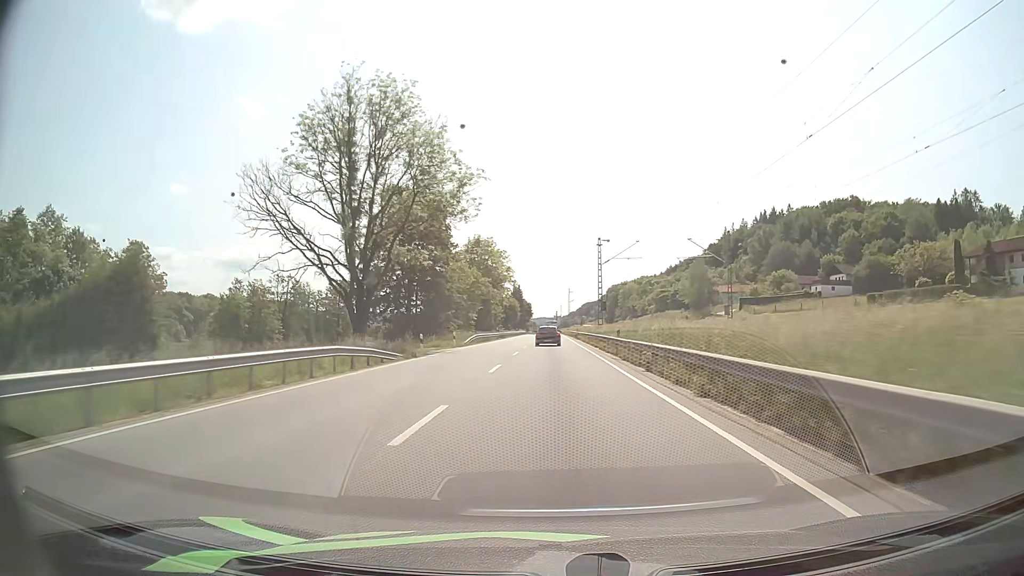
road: primary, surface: asphalt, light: Day
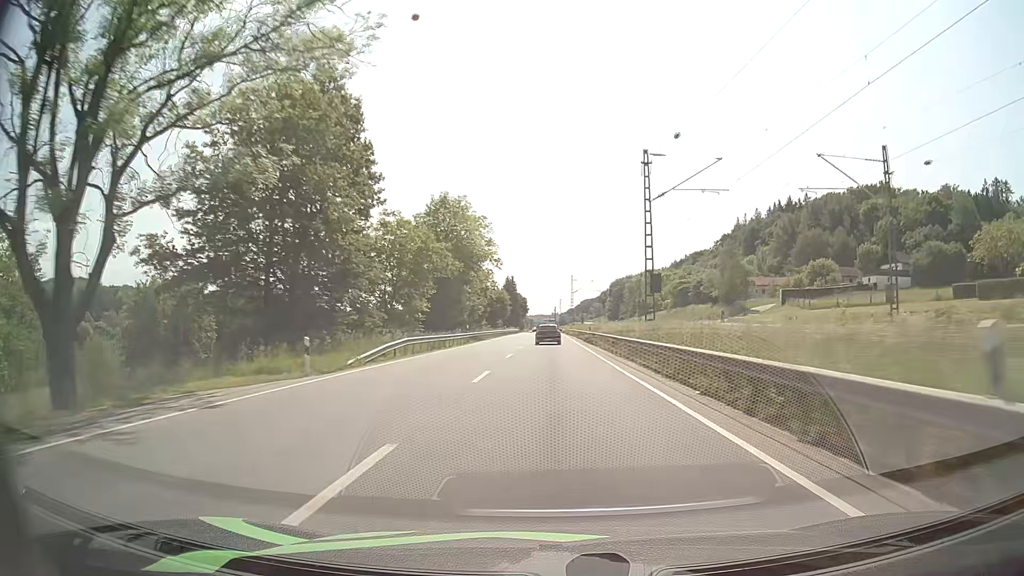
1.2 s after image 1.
(0.0, +28.6) m; 0°
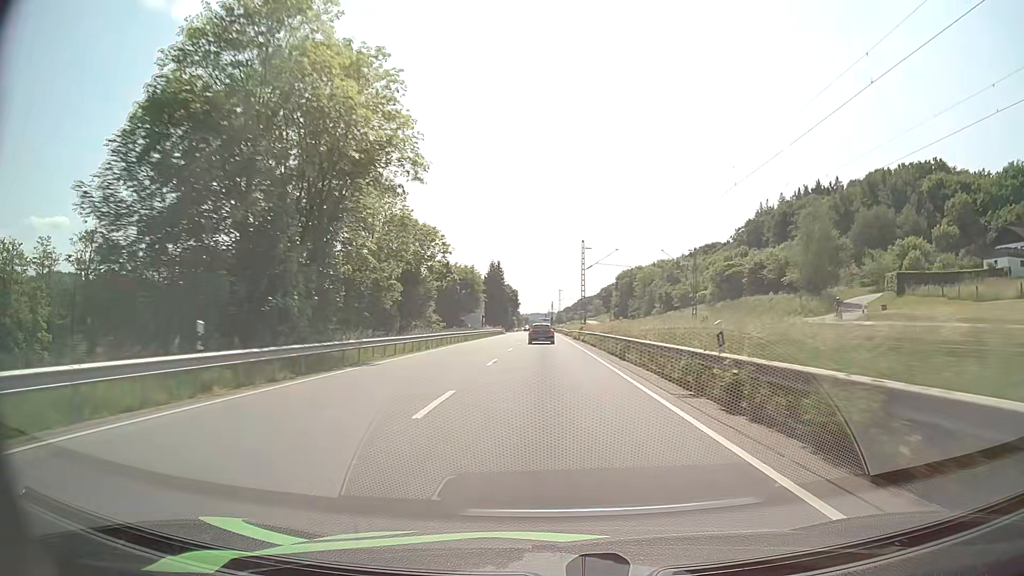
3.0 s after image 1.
(+0.2, +42.9) m; 0°
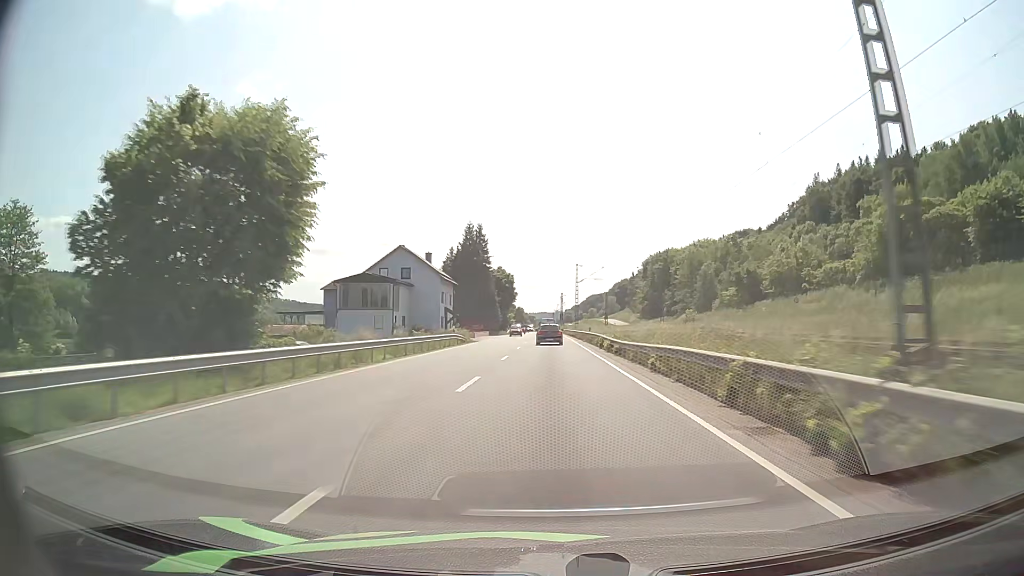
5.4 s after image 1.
(-0.3, +57.4) m; -1°
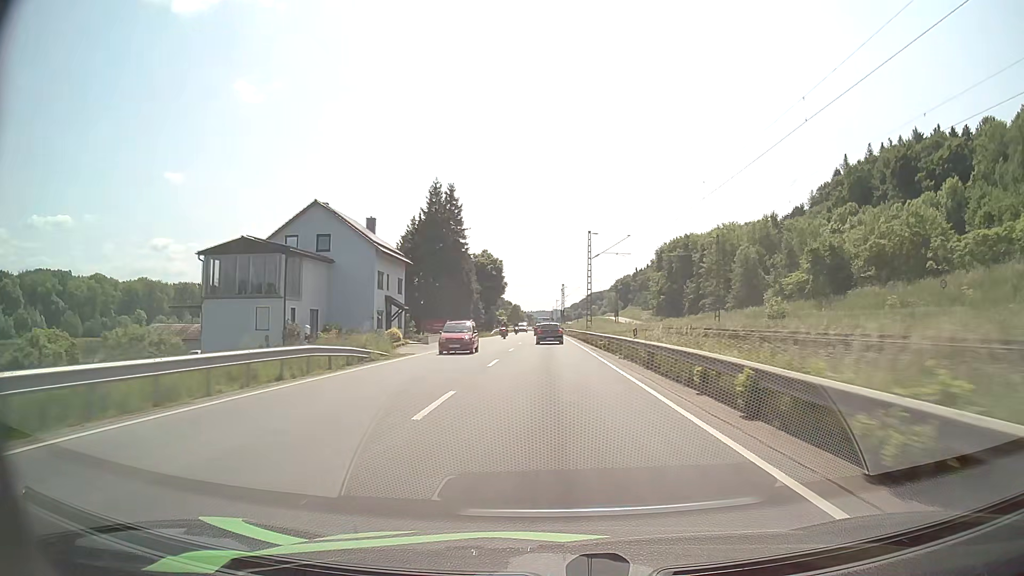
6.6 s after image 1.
(+0.1, +28.7) m; 0°
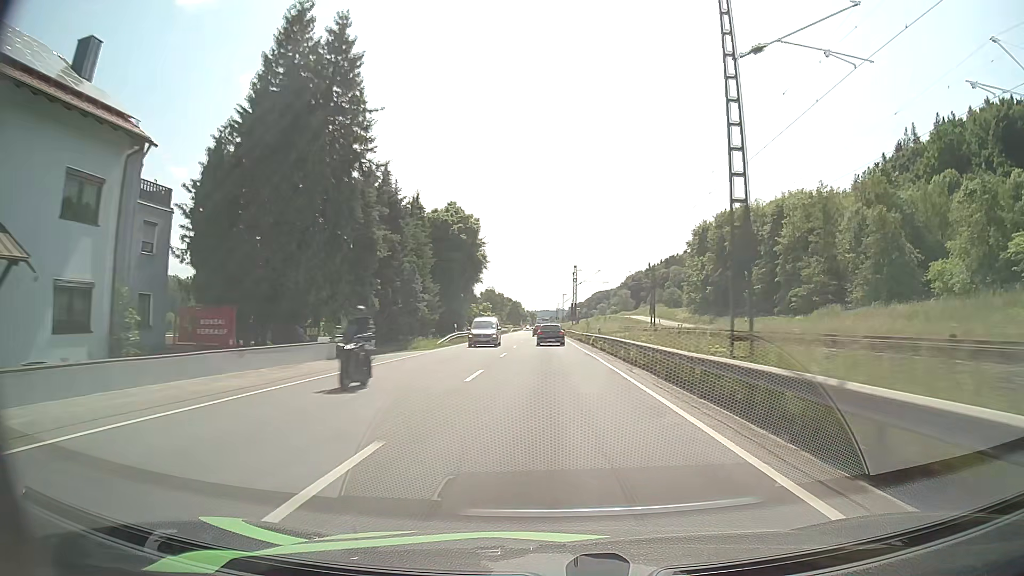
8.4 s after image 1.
(-0.2, +42.6) m; 0°
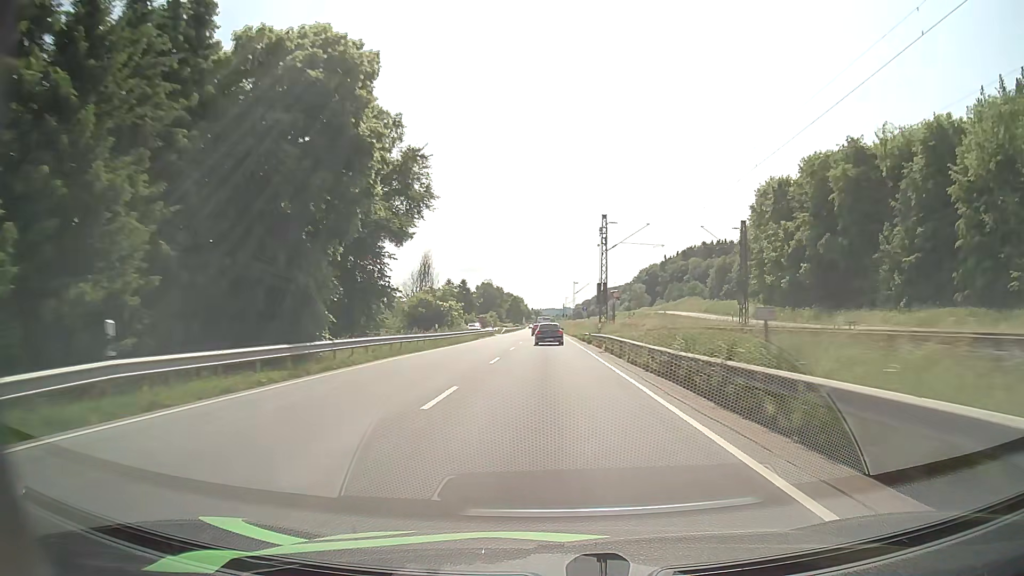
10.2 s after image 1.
(-0.2, +42.2) m; -1°
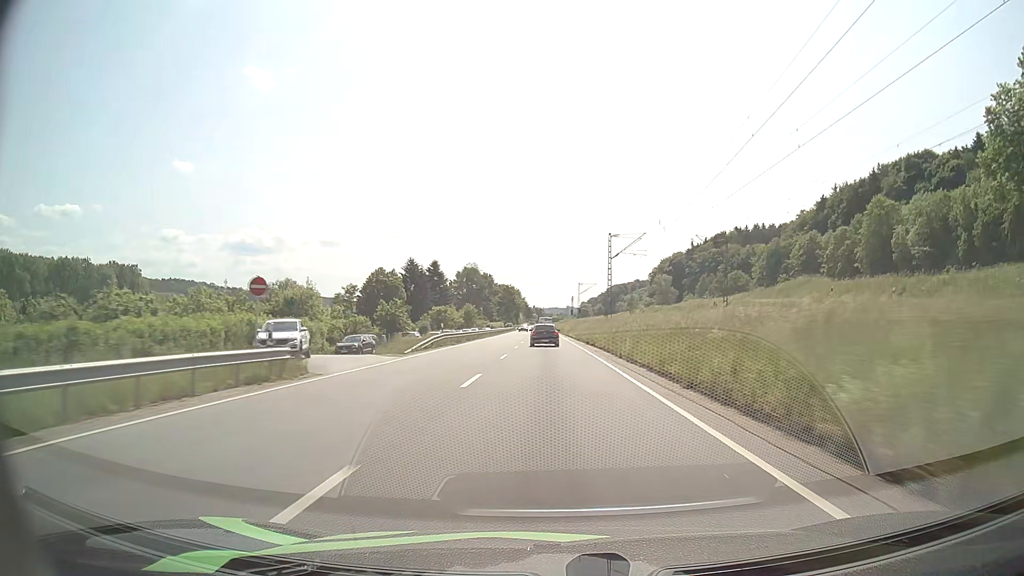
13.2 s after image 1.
(-0.4, +69.6) m; 0°
(0, +10) (0, +20) (0, +30) (0, +40) (0, +50) (0, +60) (0, +70) (0, +80) (0, +90) (-1, +100) m
